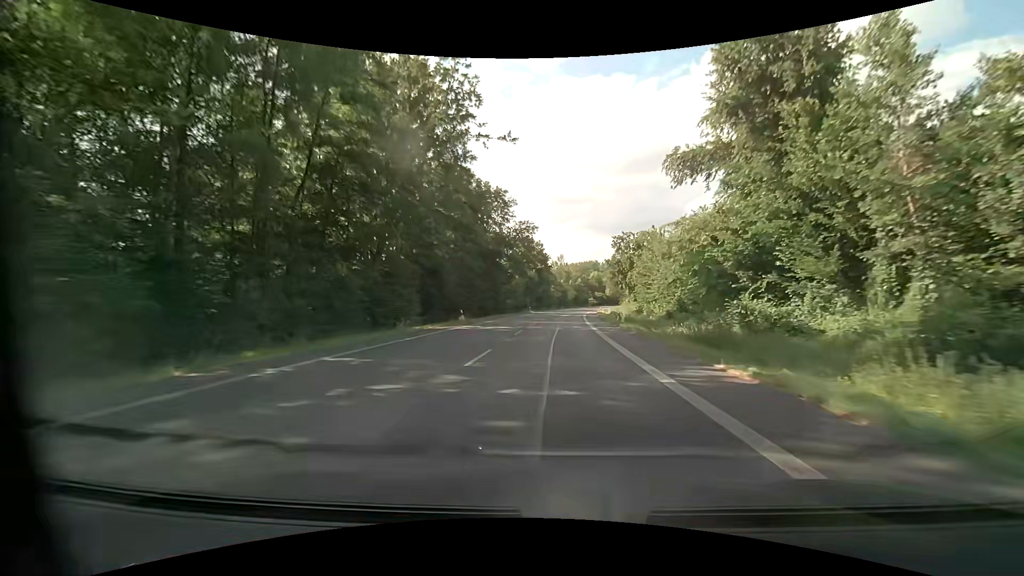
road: primary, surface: asphalt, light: Day
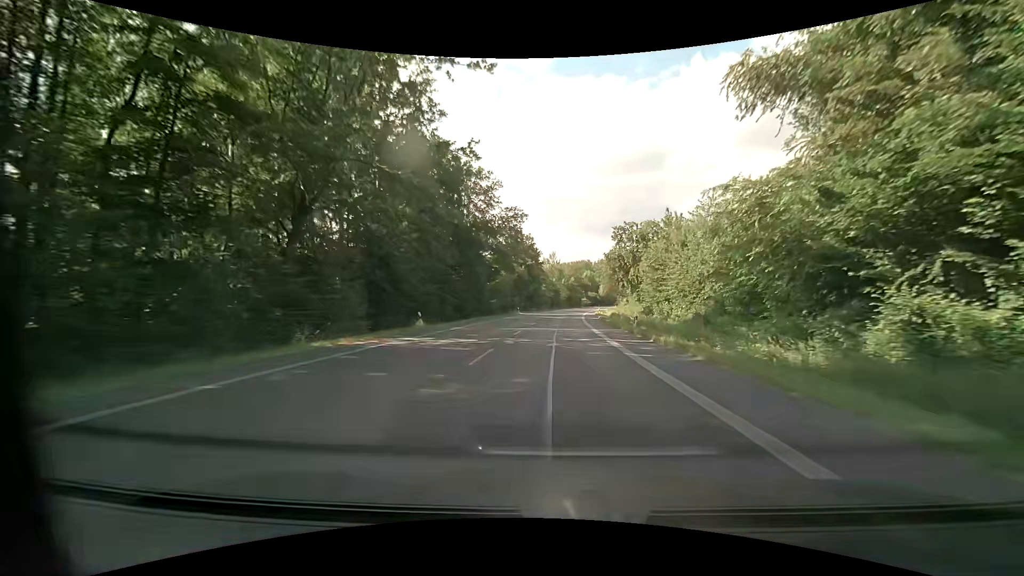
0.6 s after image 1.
(+0.1, +11.6) m; +1°
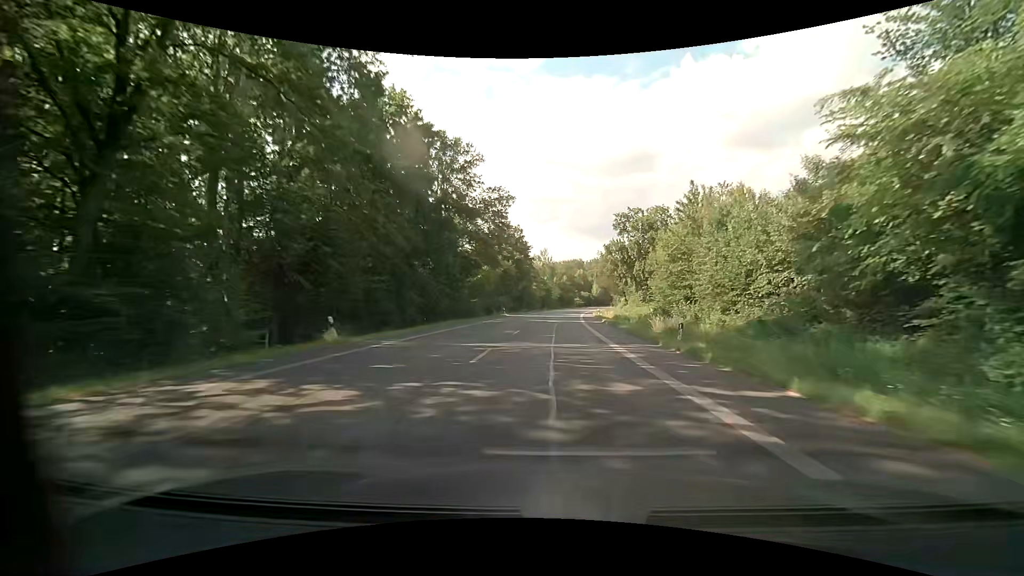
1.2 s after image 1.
(+0.1, +11.6) m; +1°
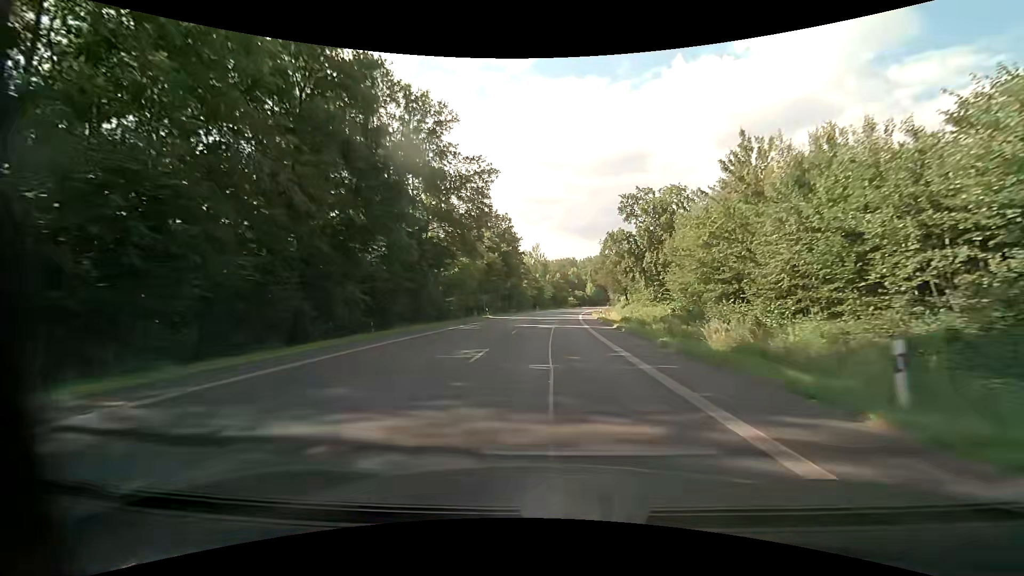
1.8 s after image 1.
(+0.2, +11.6) m; +1°
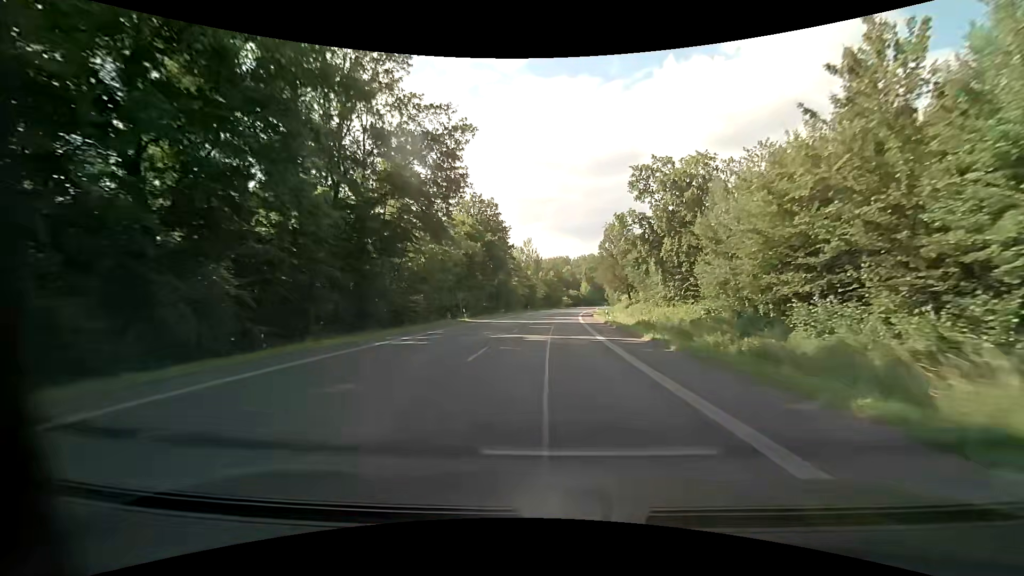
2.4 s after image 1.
(+0.1, +11.6) m; +1°
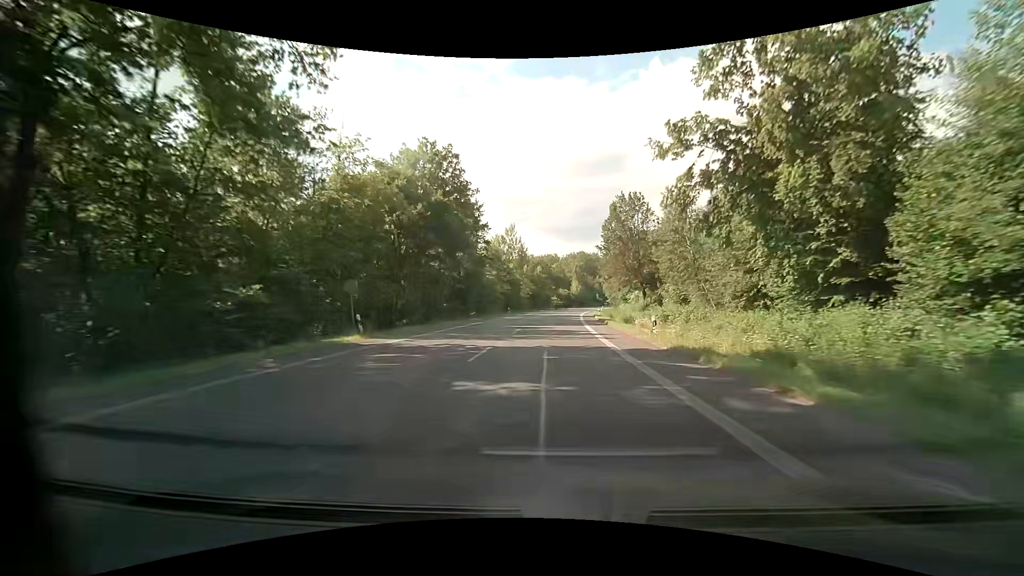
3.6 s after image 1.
(+0.3, +23.2) m; +1°
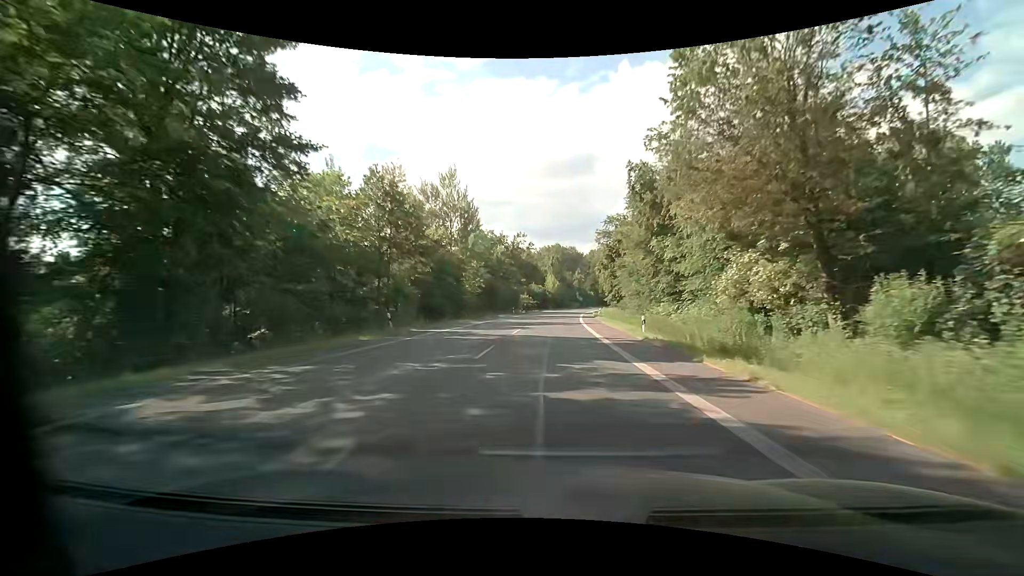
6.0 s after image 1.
(+1.4, +46.4) m; +3°
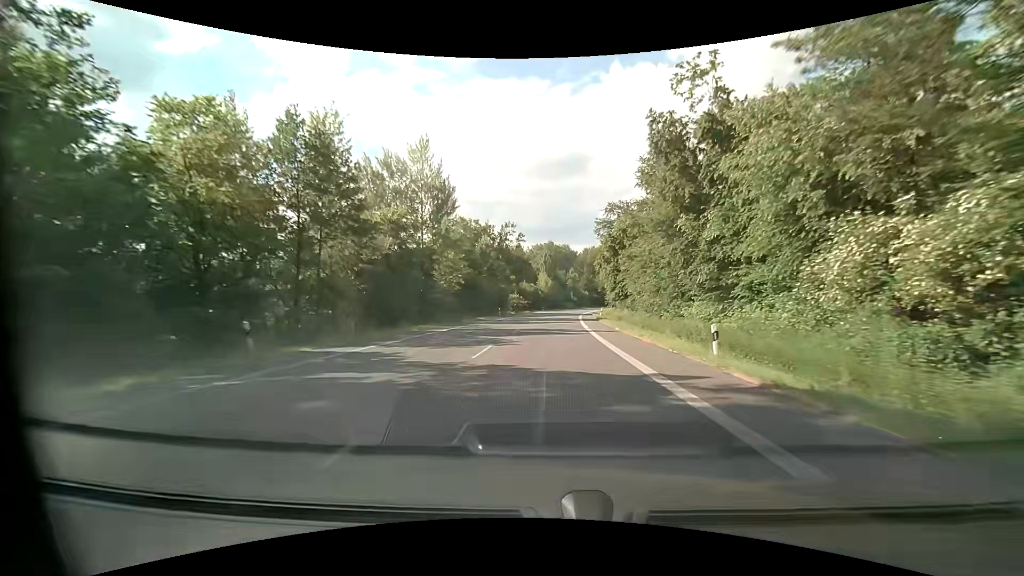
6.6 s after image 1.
(+0.1, +11.6) m; +1°
